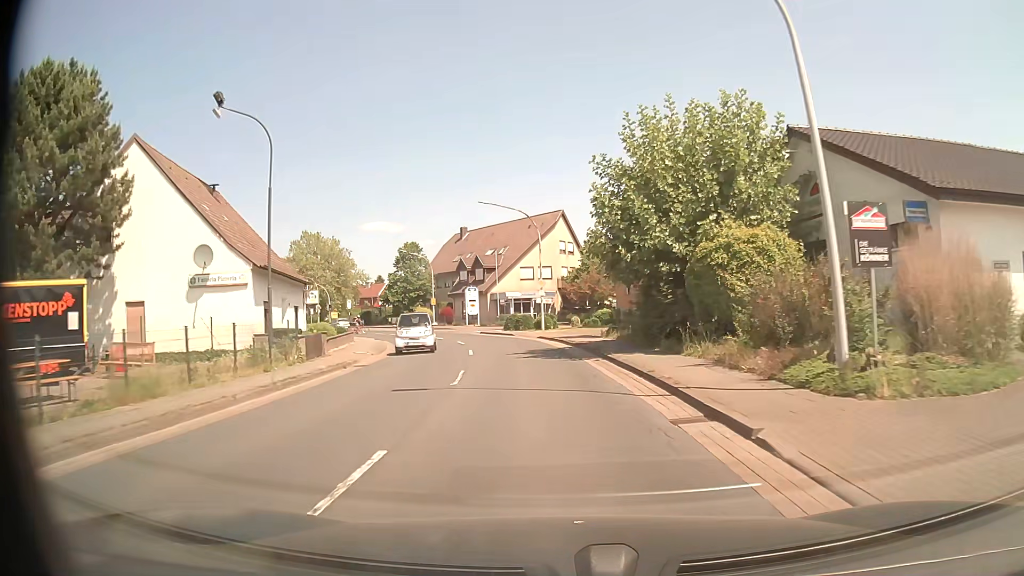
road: primary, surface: asphalt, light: Day
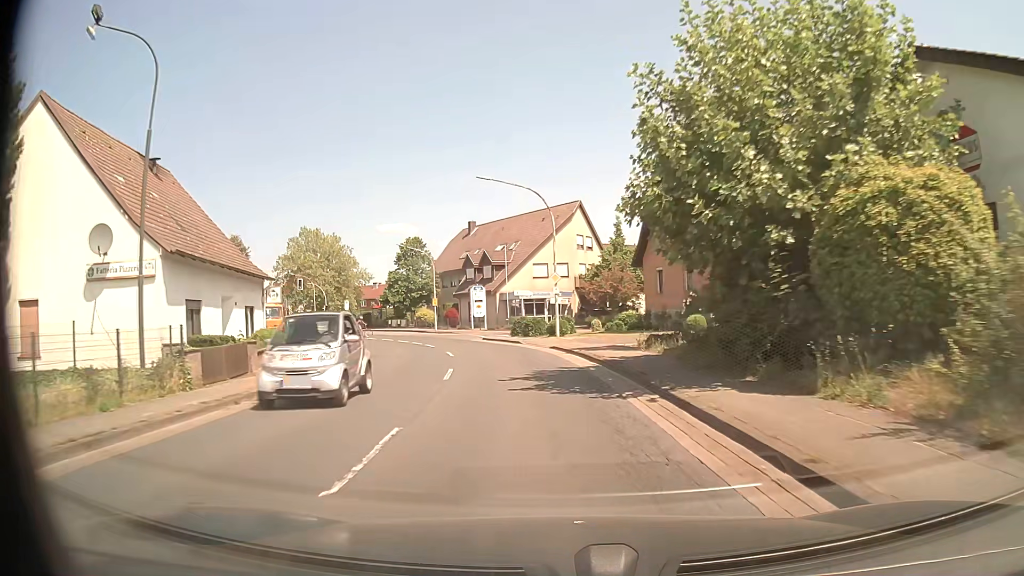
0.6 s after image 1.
(-0.1, +7.7) m; -1°
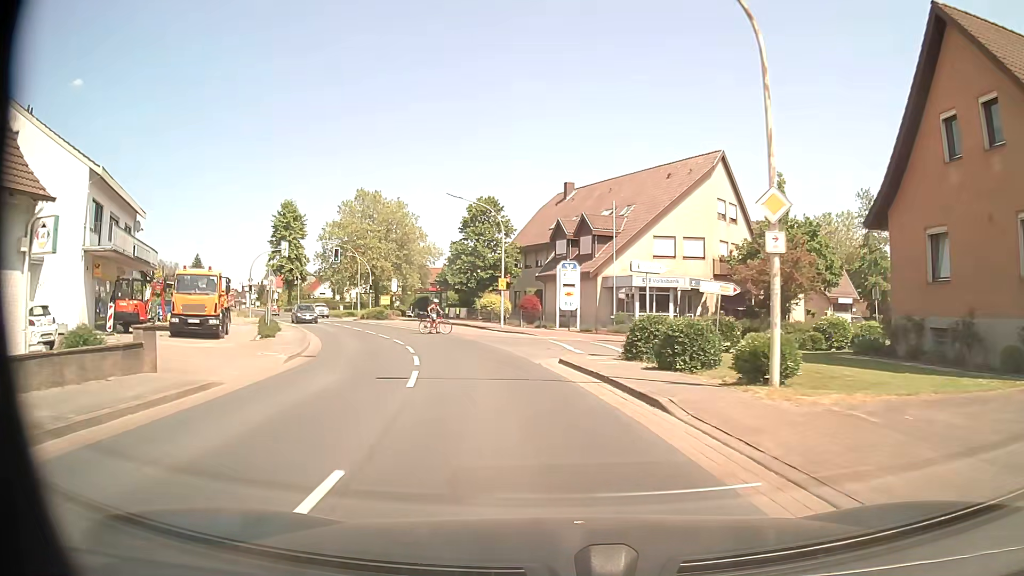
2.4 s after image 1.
(-1.7, +20.9) m; -10°
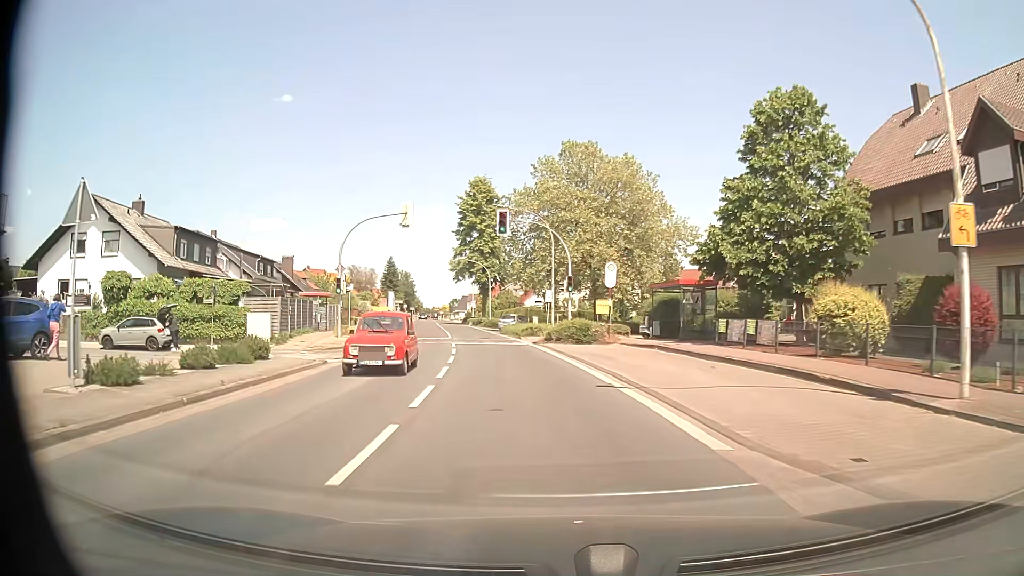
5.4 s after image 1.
(-5.0, +29.9) m; -20°
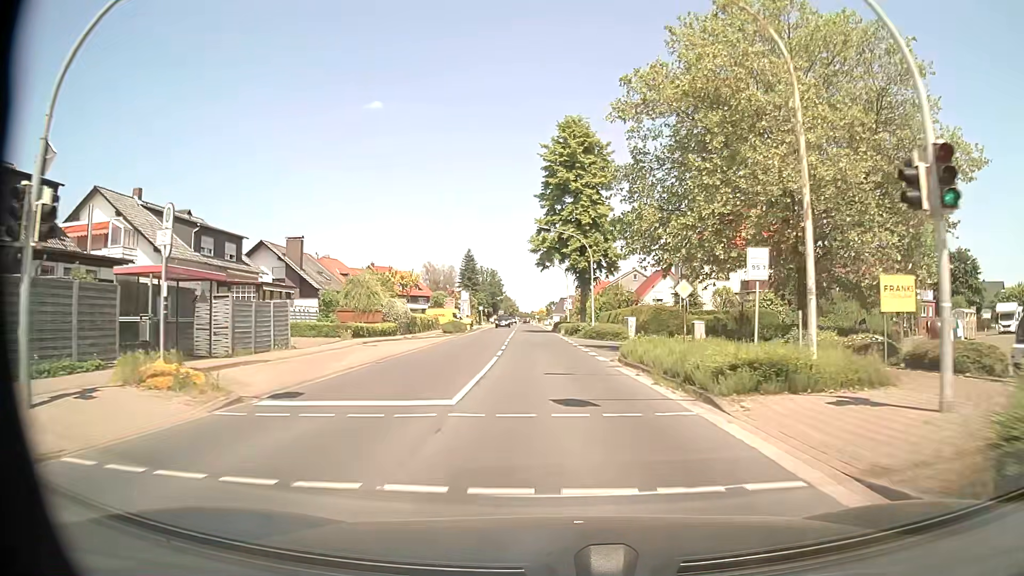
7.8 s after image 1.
(-2.8, +28.0) m; -9°
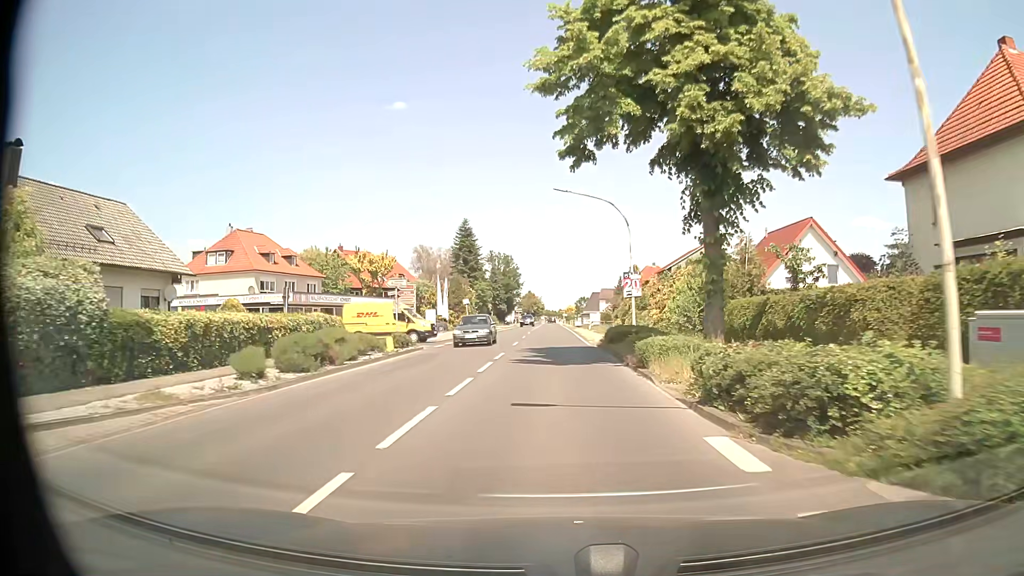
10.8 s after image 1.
(-1.1, +39.3) m; -2°
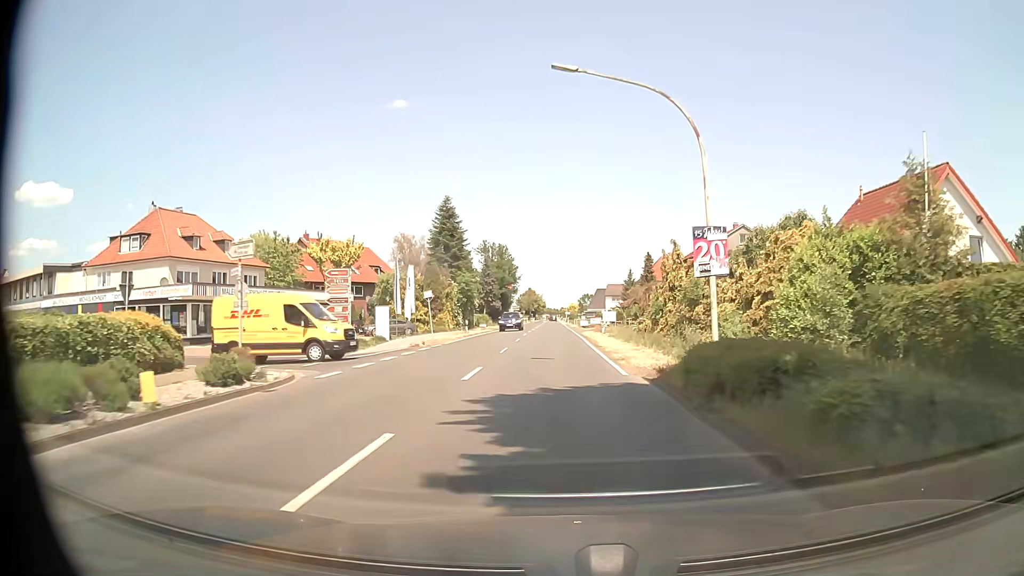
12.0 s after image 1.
(0.0, +16.1) m; -1°
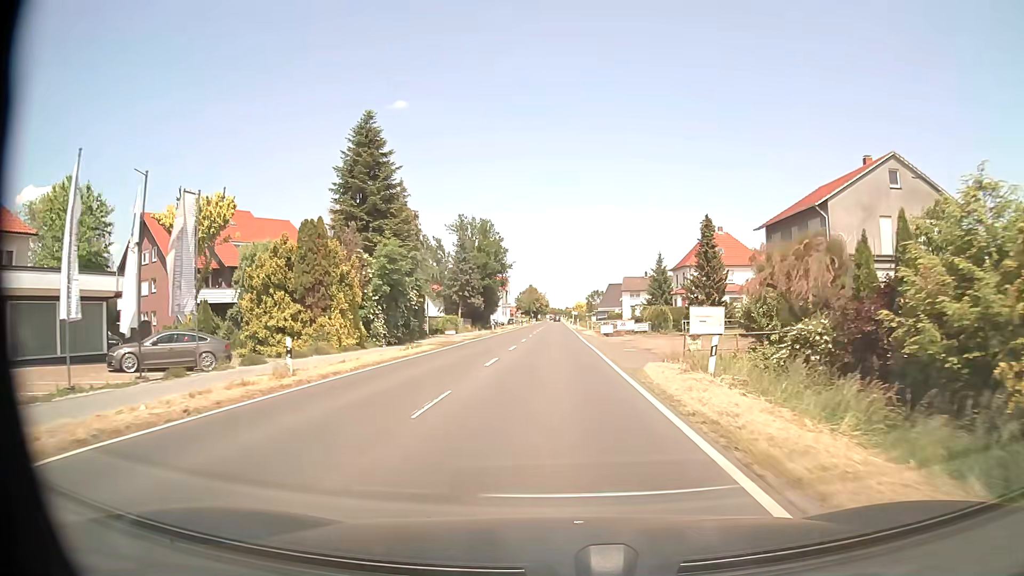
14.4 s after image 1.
(+0.3, +32.3) m; +1°
(0, +10) (0, +20) (0, +30) (0, +40) (0, +50) (0, +60) (0, +70) (0, +80) (0, +90) (0, +100) m
